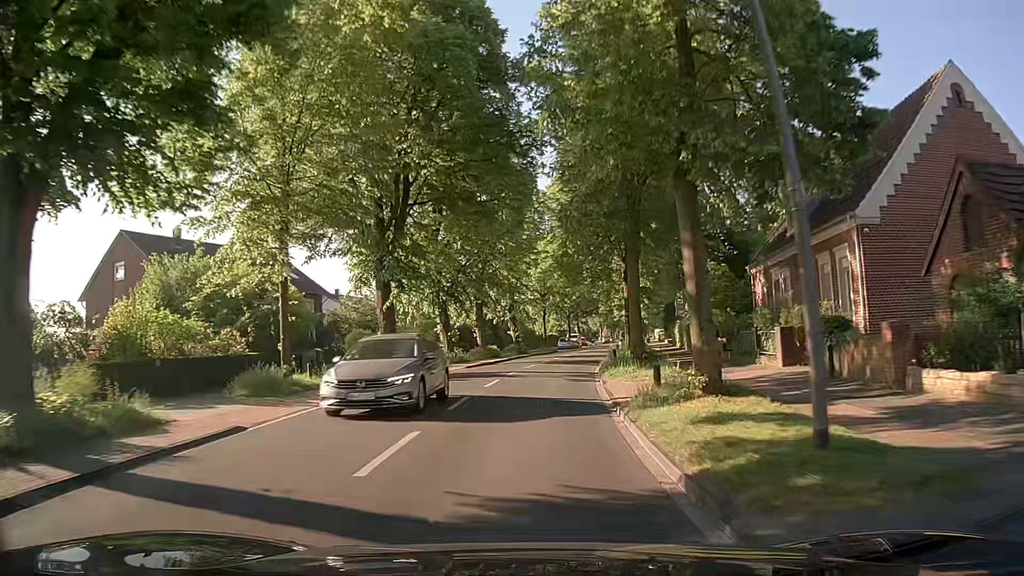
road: secondary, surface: asphalt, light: Day
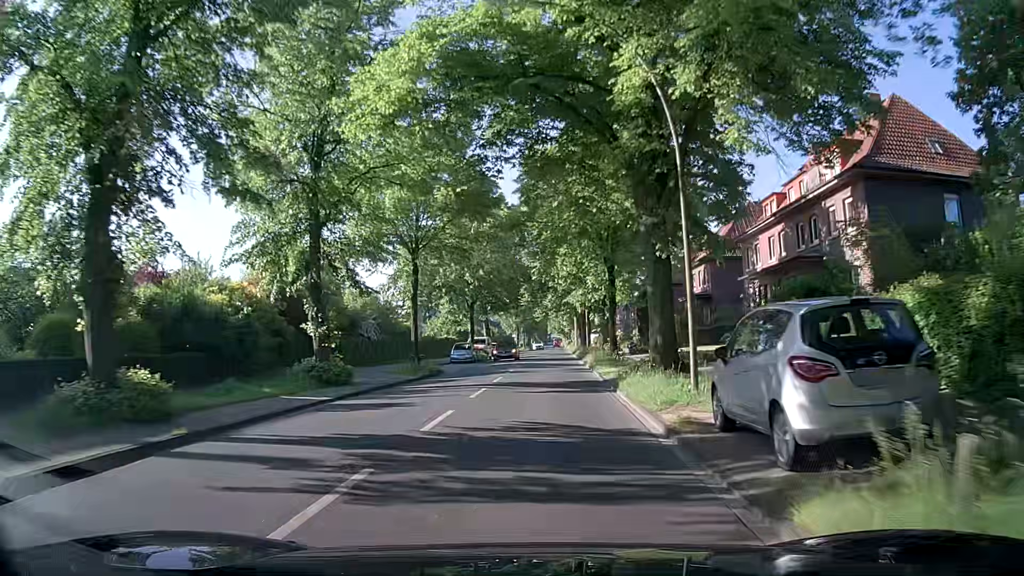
(+2.2, +38.7) m; +7°
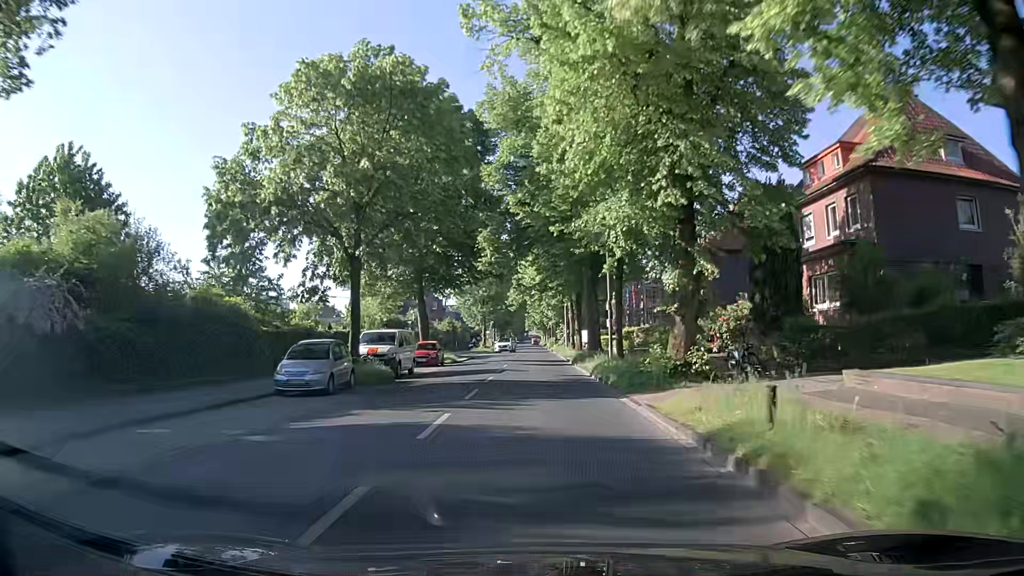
(+0.7, +31.1) m; +2°
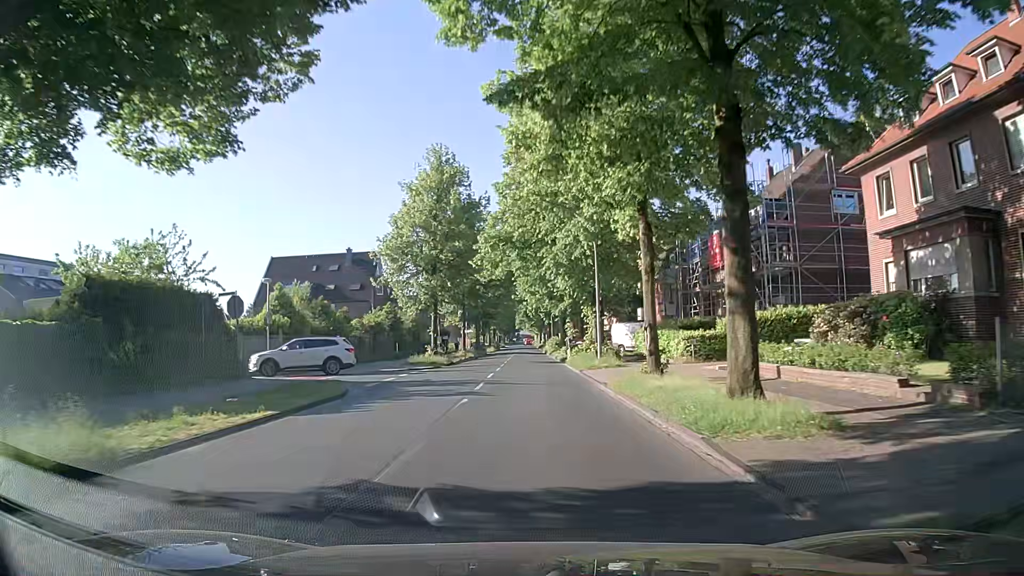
(+0.1, +38.9) m; +1°
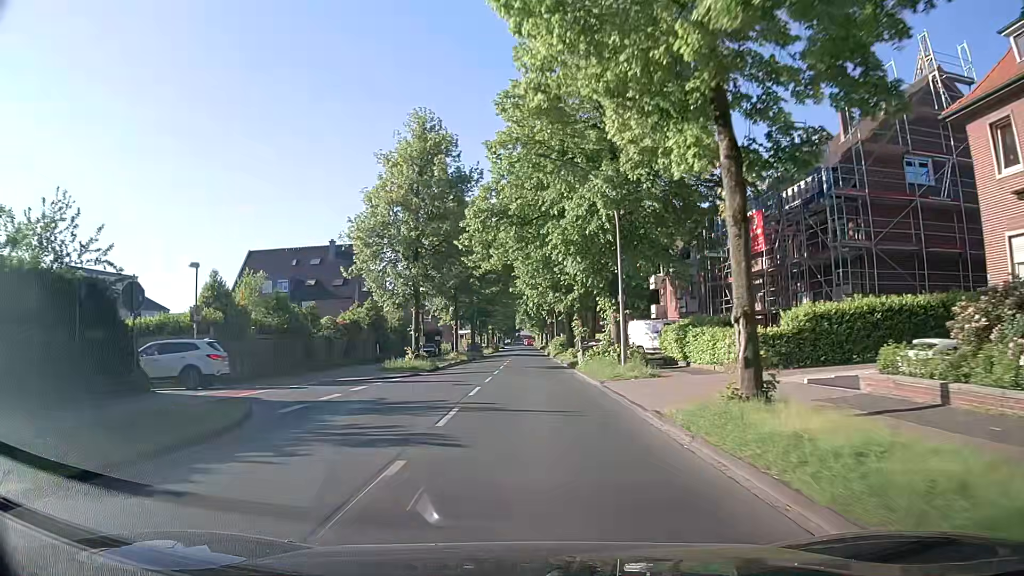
(0.0, +7.8) m; -1°
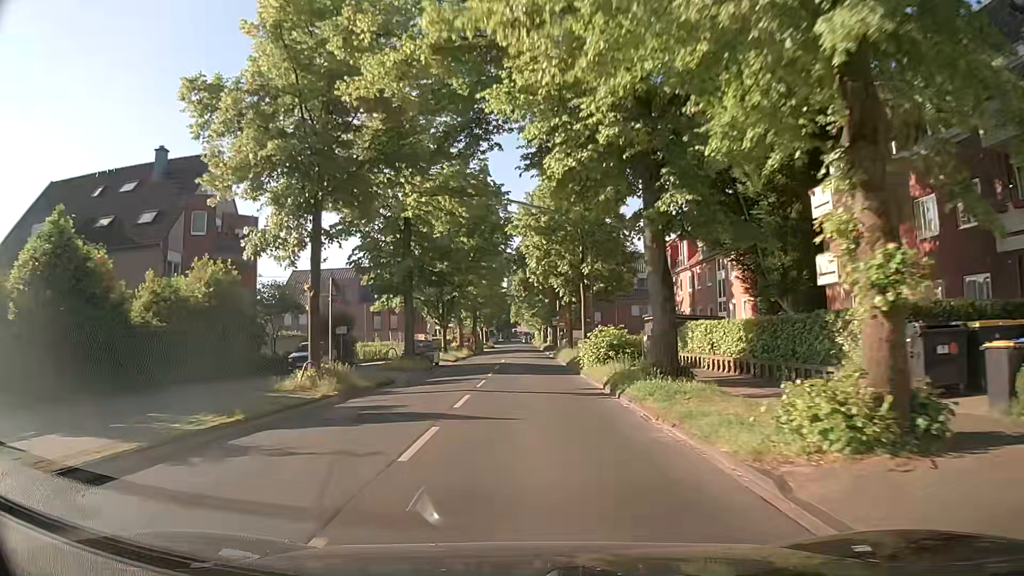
(+0.1, +39.1) m; +1°
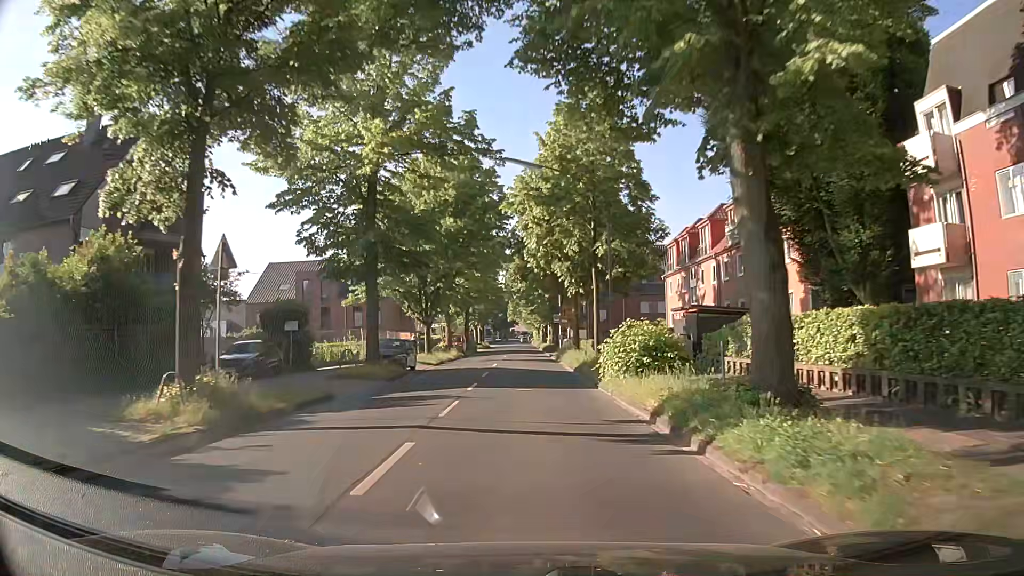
(-0.1, +7.8) m; -2°
